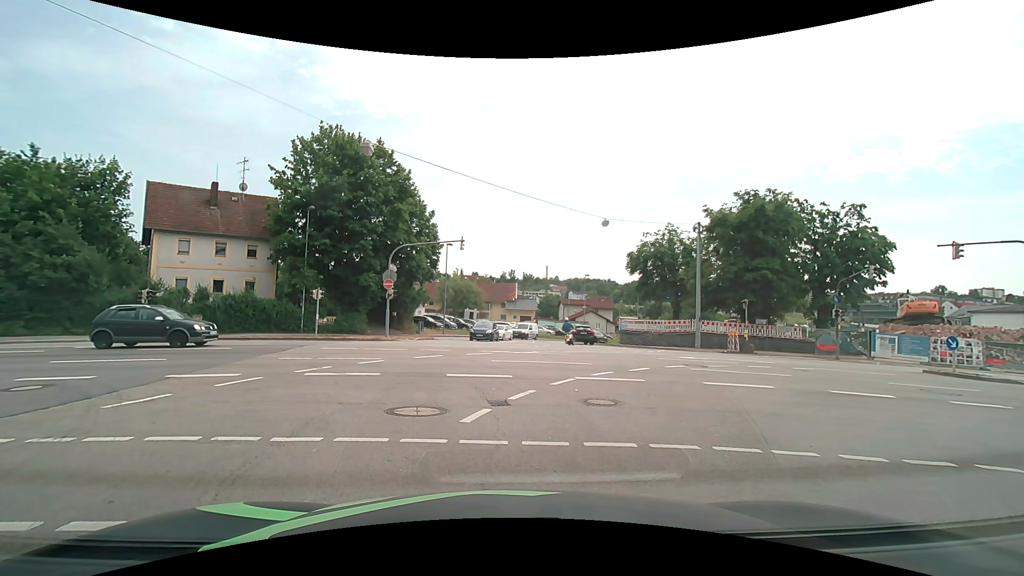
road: unclassified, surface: asphalt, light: Day
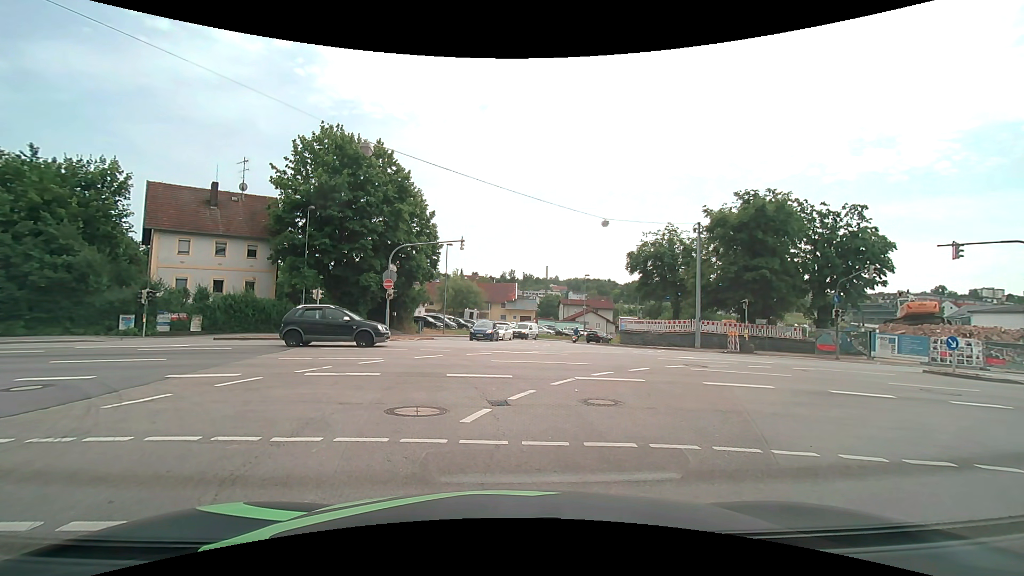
(0.0, 0.0) m; 0°
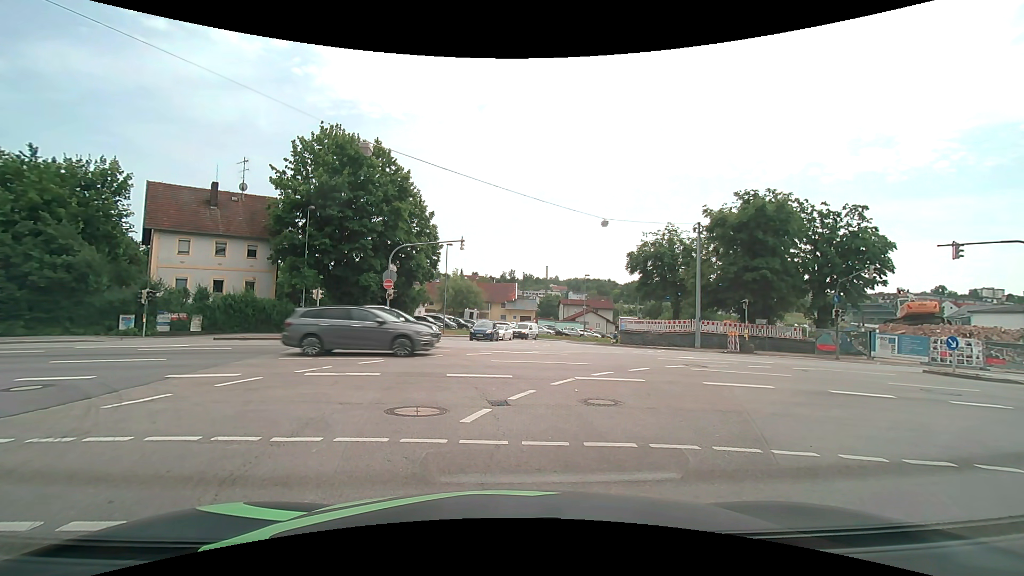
(0.0, 0.0) m; 0°
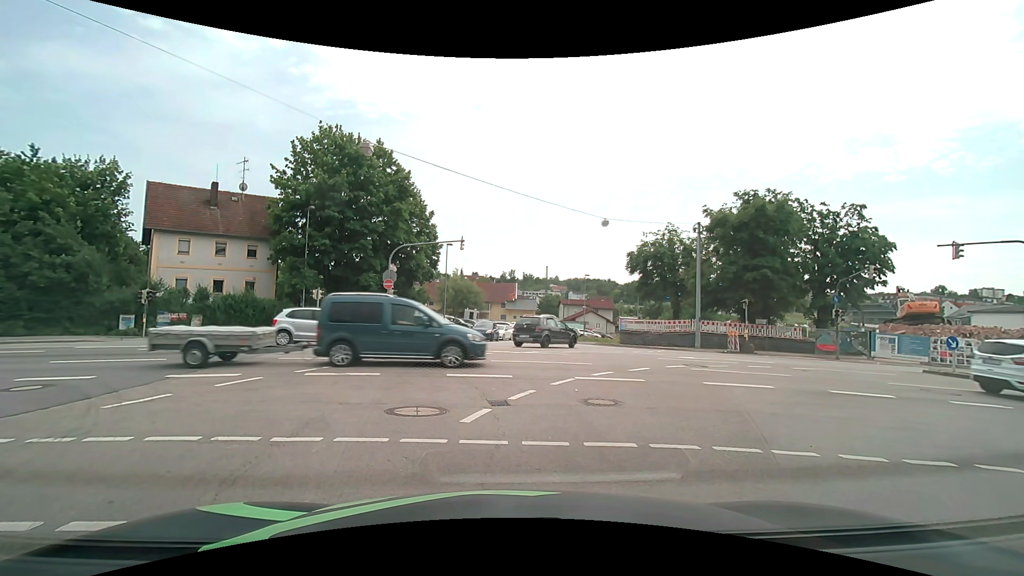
(0.0, 0.0) m; 0°
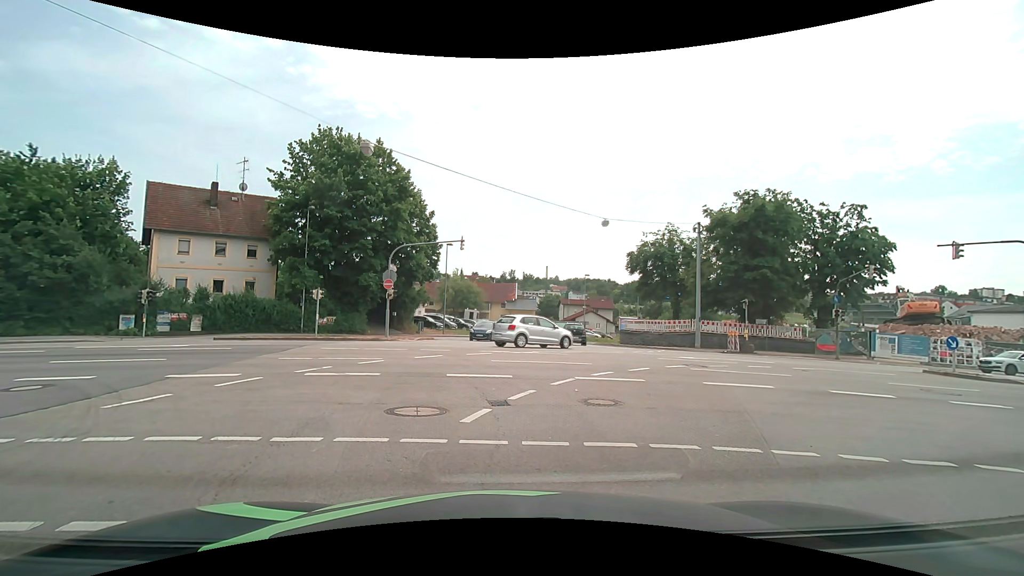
(0.0, 0.0) m; 0°
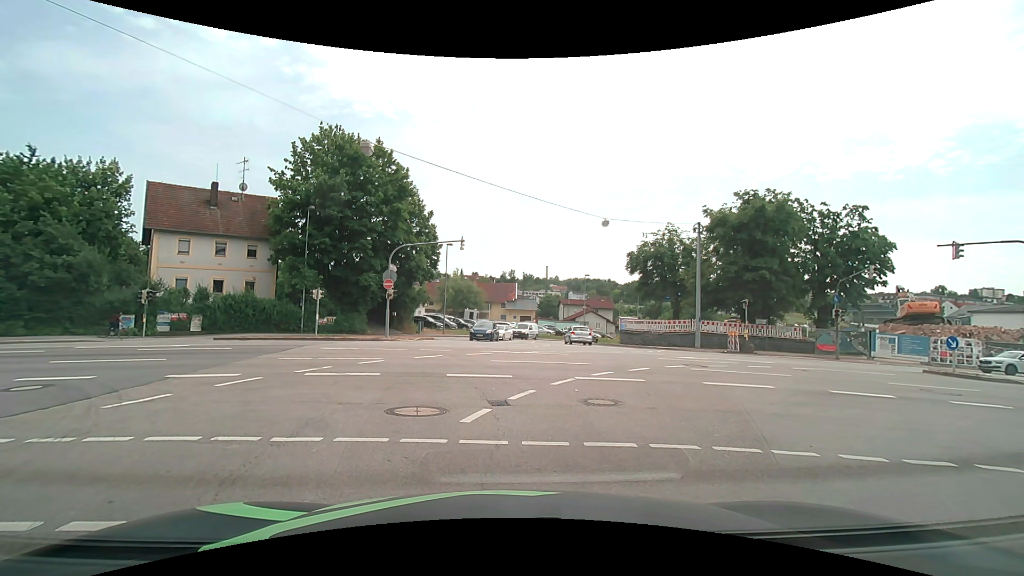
(0.0, 0.0) m; 0°
(-1, +10) (-3, +20) (-11, +26) (-21, +26) (-30, +24) (-40, +22) (-50, +20) (-60, +18) (-69, +15) (-79, +13) m
